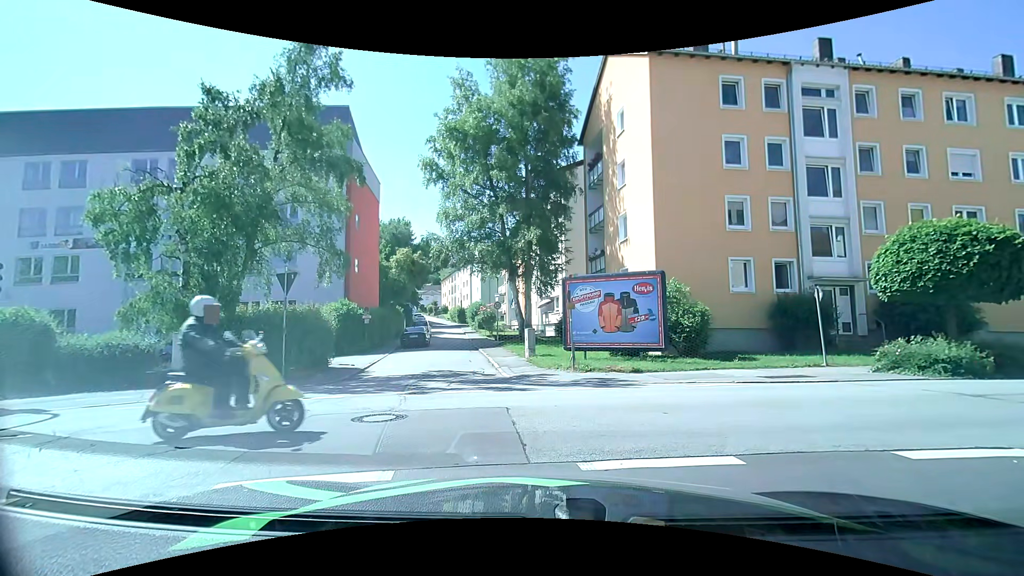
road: residential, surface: asphalt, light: Day
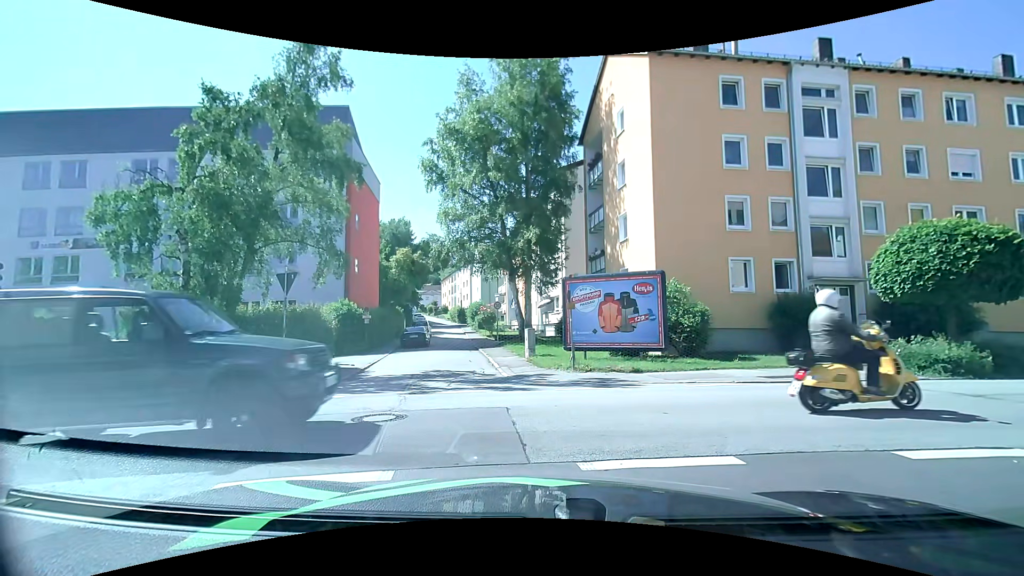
(0.0, 0.0) m; 0°
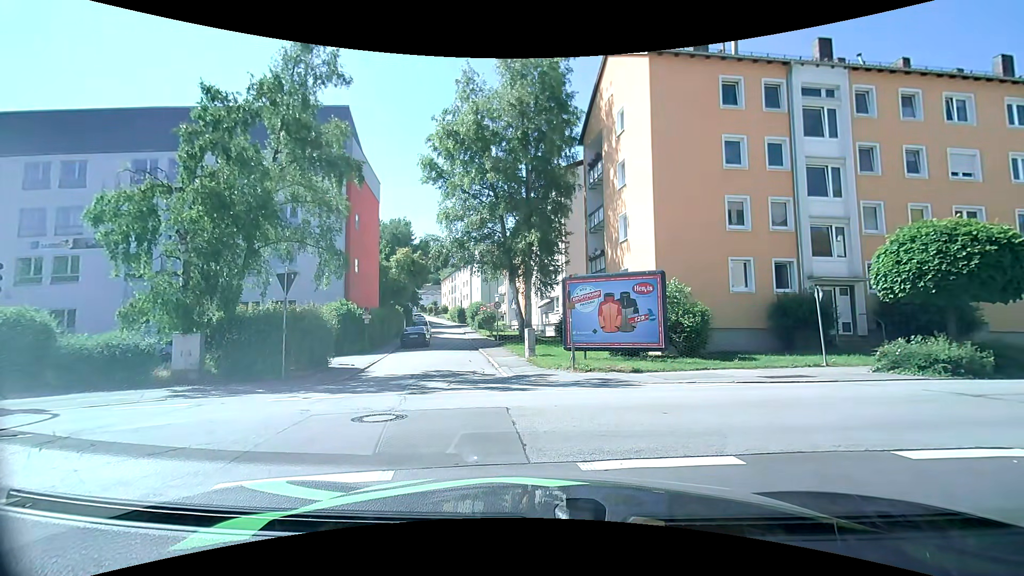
(0.0, 0.0) m; 0°
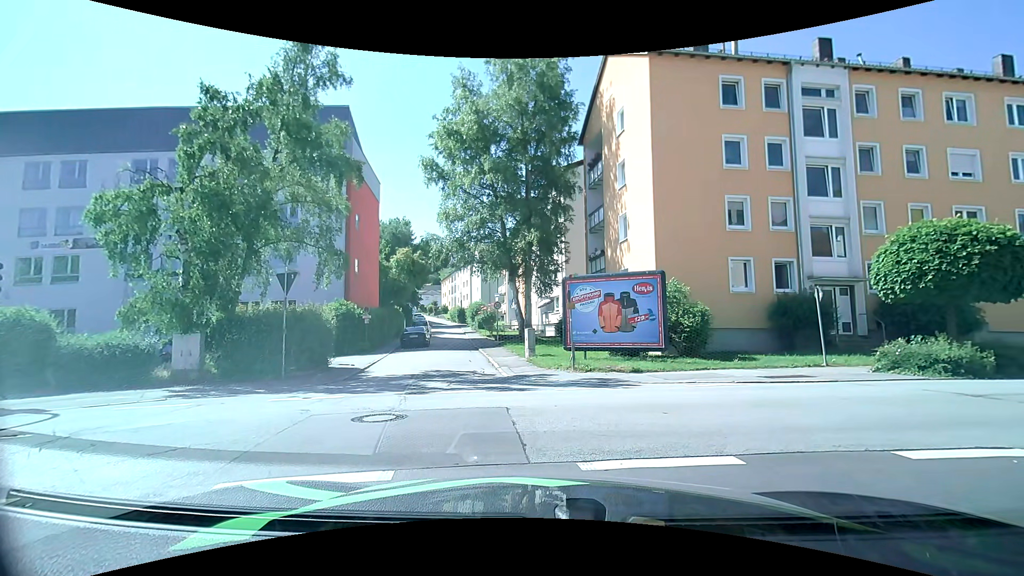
(0.0, 0.0) m; 0°
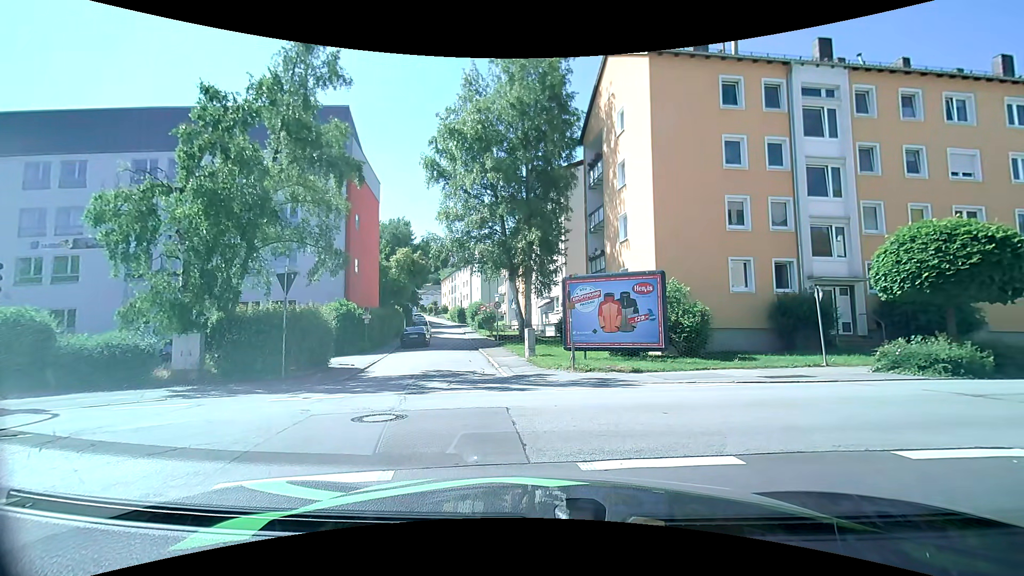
(0.0, 0.0) m; 0°
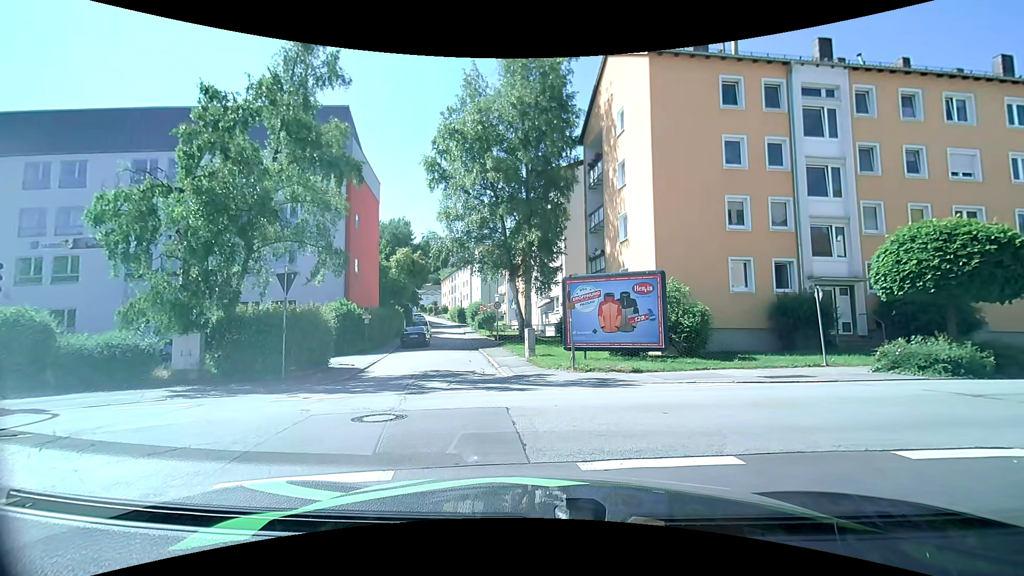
(0.0, 0.0) m; 0°
